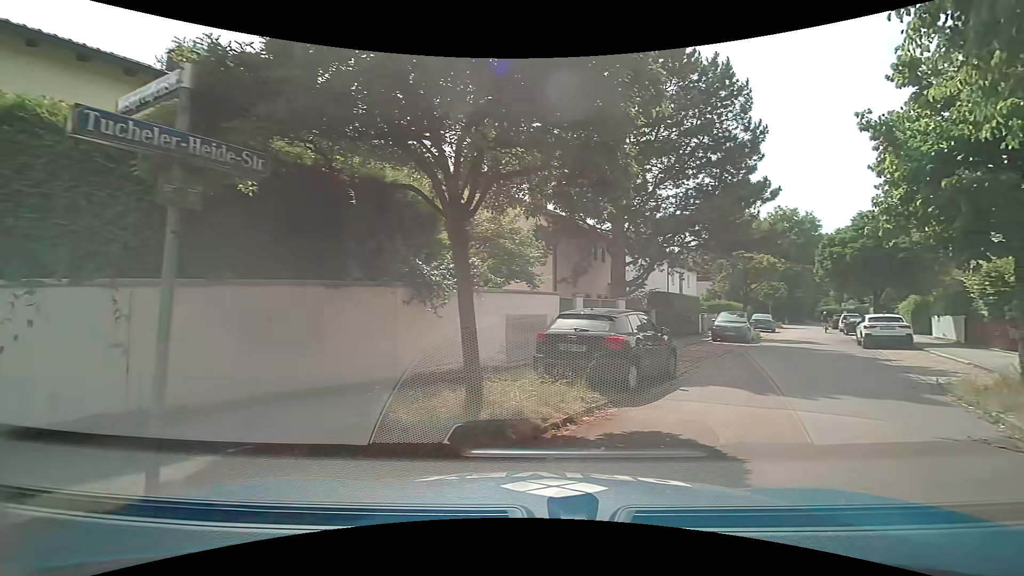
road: residential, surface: asphalt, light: Day
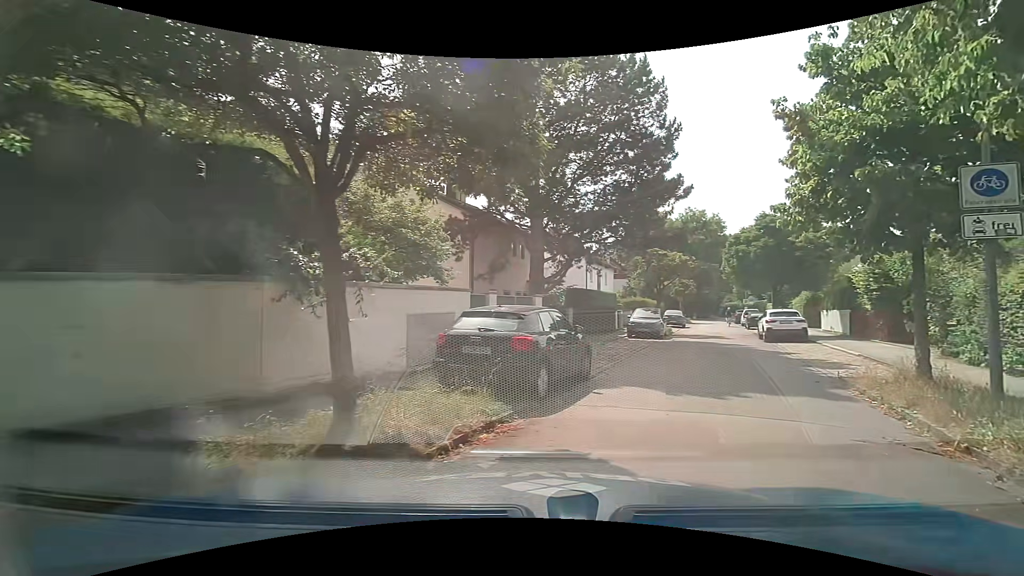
(+0.1, +1.1) m; +8°
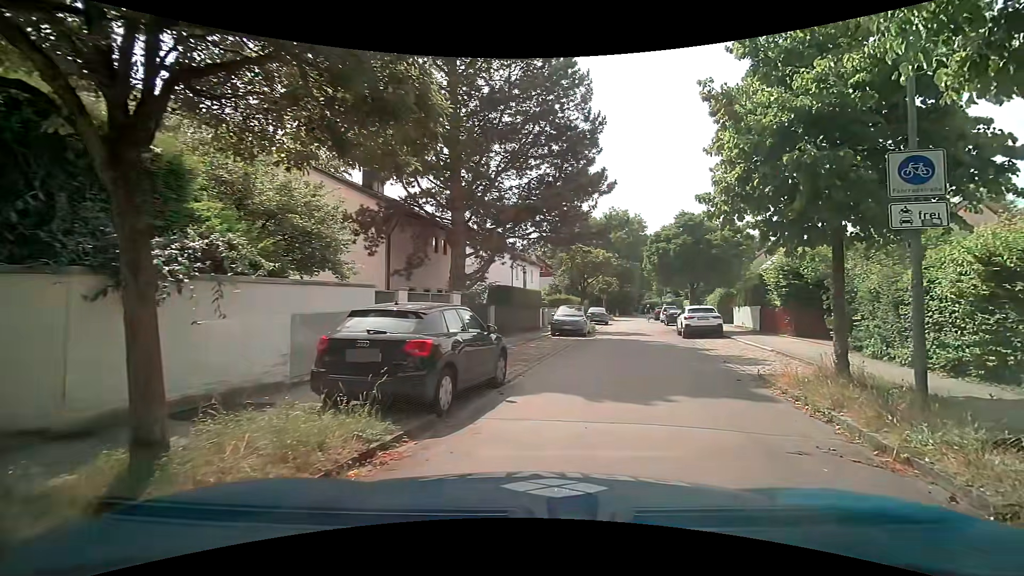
(+0.1, +1.2) m; +7°
